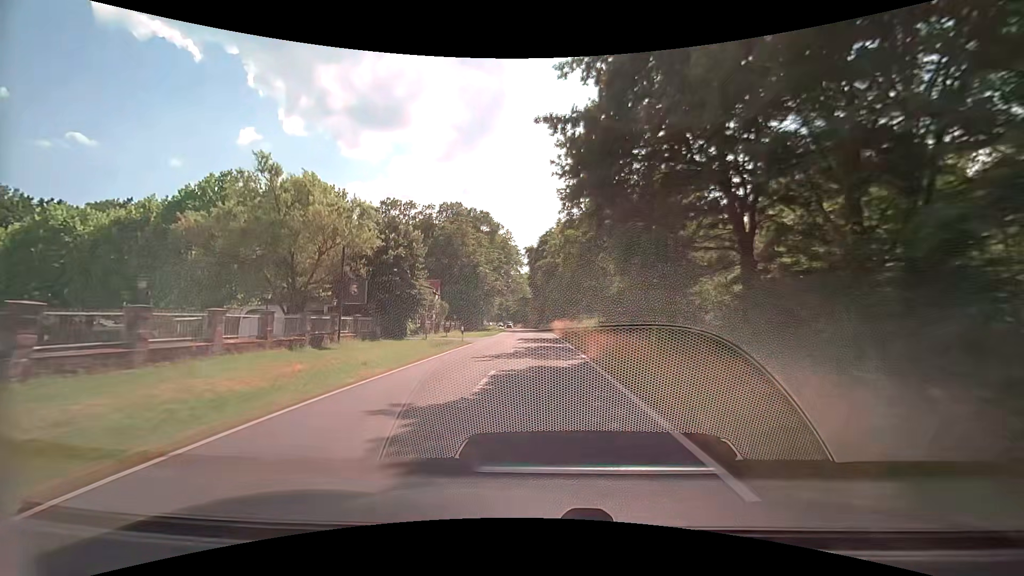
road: secondary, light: Day
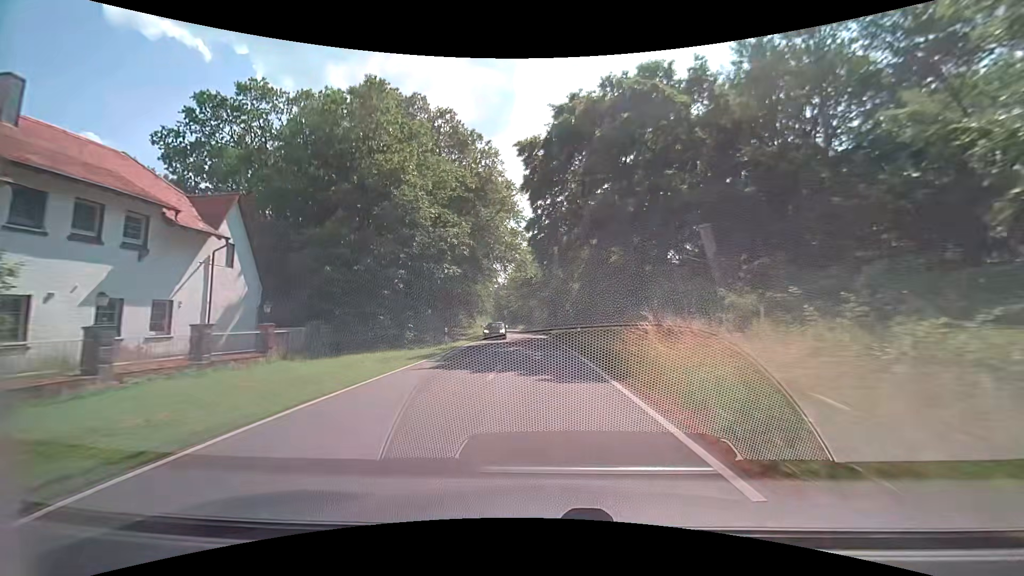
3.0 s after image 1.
(-0.6, +46.3) m; 0°
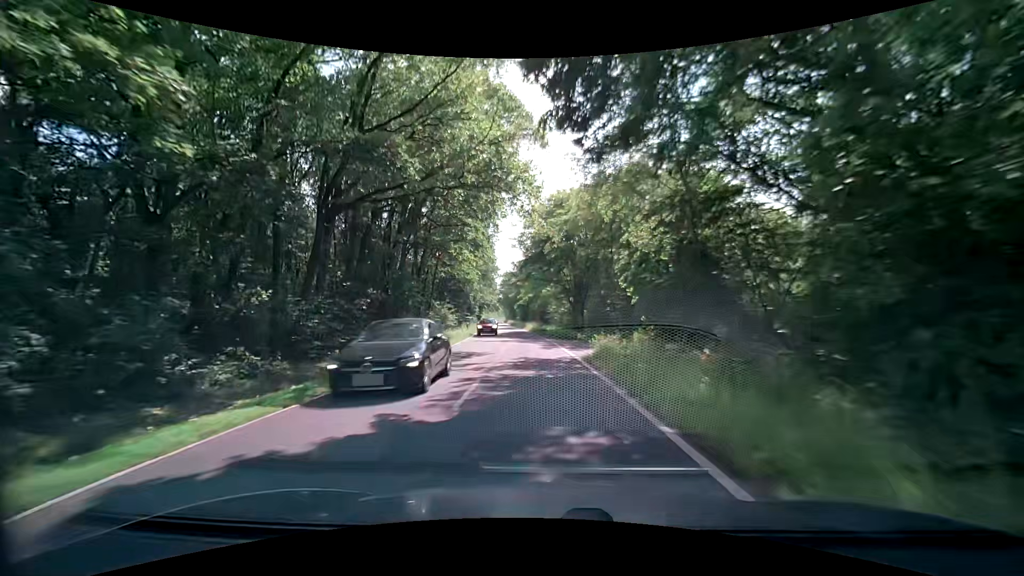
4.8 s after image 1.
(-0.8, +27.9) m; -3°
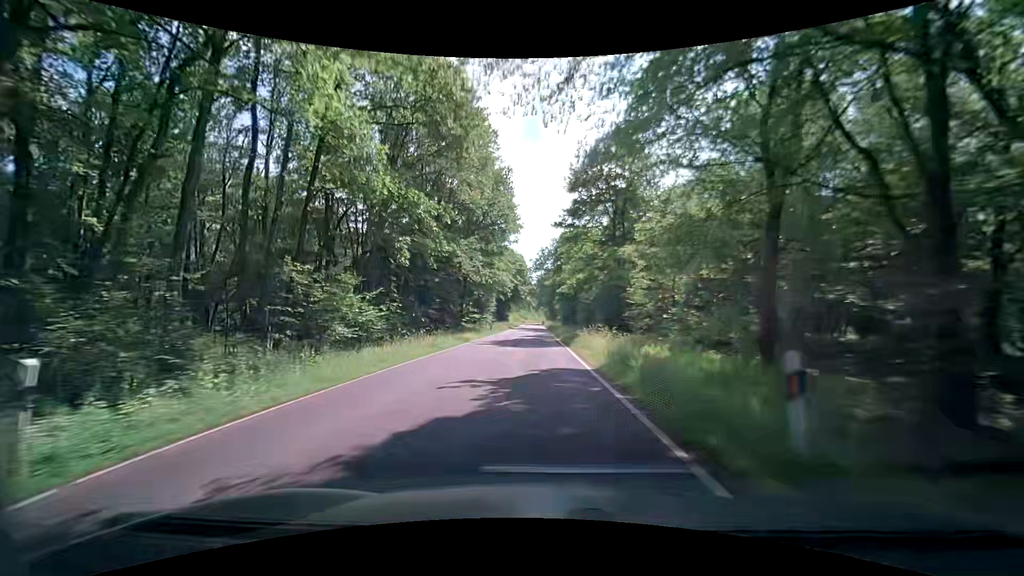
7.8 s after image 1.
(-1.7, +46.6) m; -4°
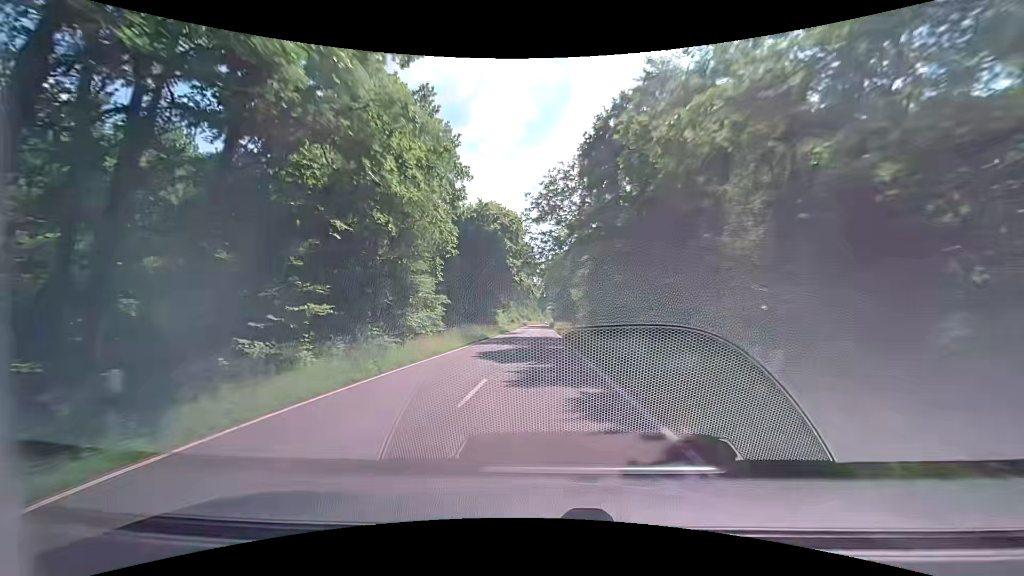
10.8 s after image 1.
(-0.7, +49.5) m; -1°
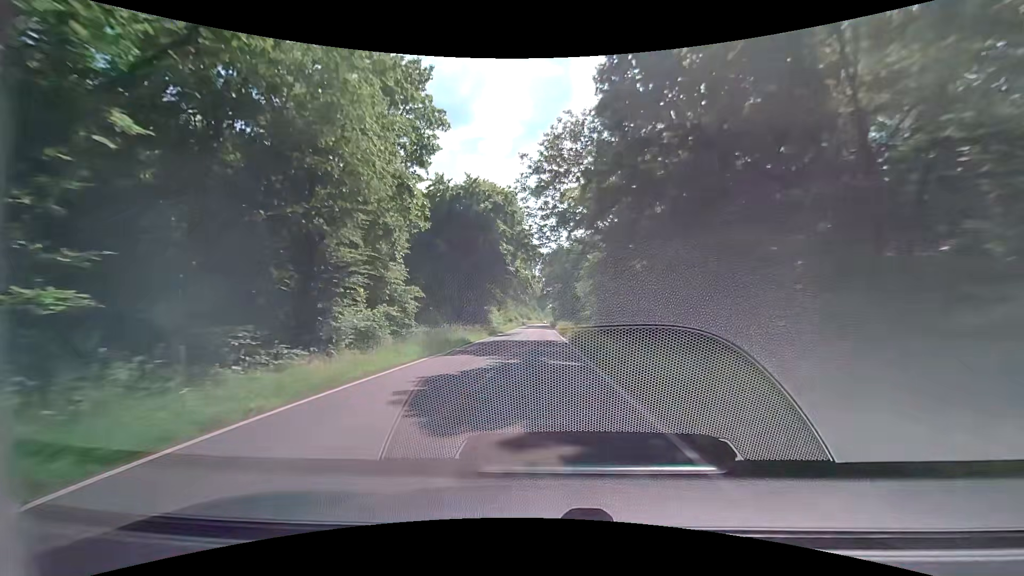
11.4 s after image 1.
(-0.1, +10.3) m; 0°
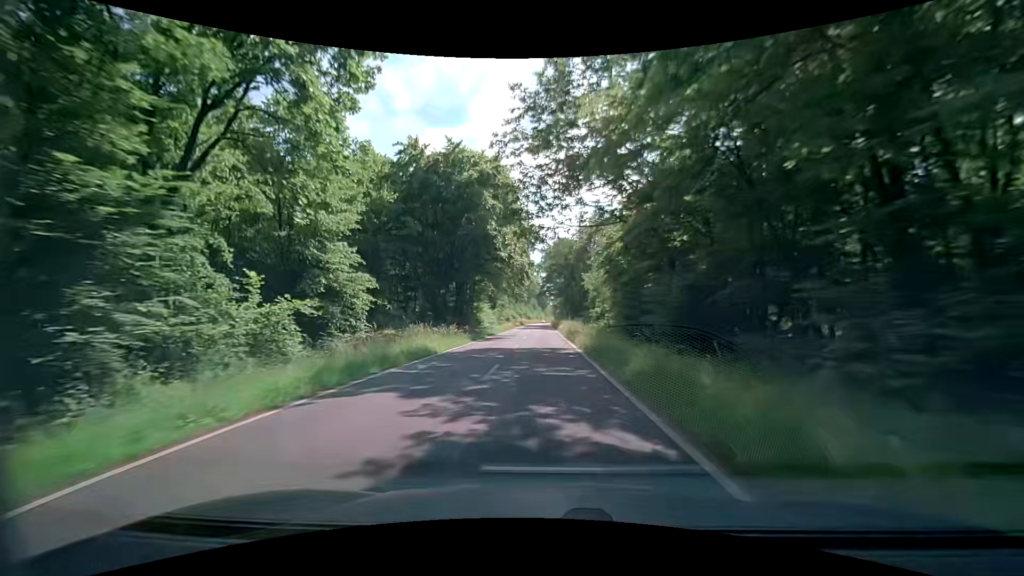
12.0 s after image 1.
(-0.1, +10.4) m; 0°
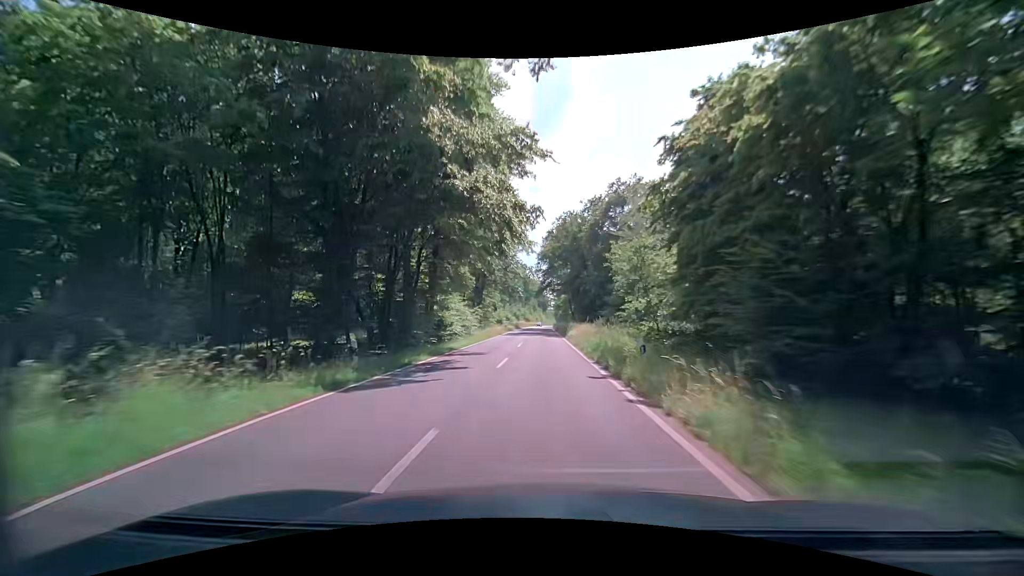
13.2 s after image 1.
(-0.1, +20.9) m; 0°
(0, +10) (0, +20) (0, +30) (0, +40) (0, +50) (0, +60) (0, +70) (0, +80) (0, +90) (+1, +100) m
